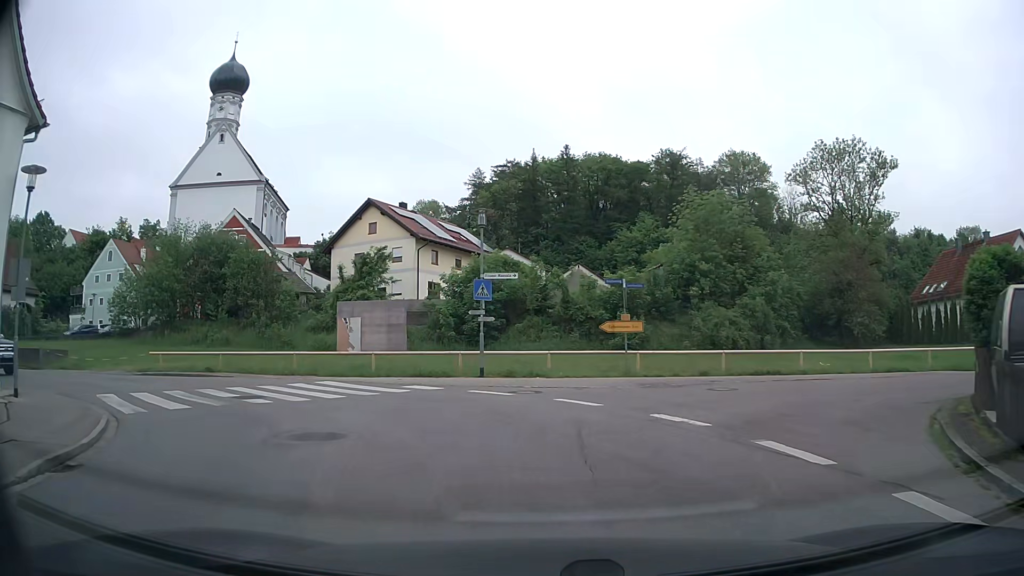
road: tertiary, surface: asphalt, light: Day
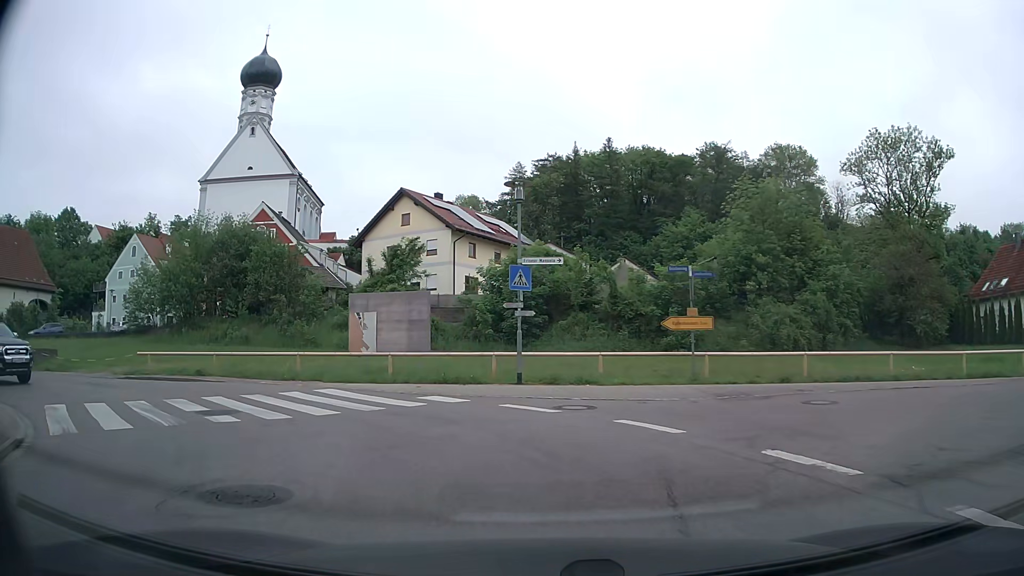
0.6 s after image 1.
(-0.1, +3.5) m; -4°
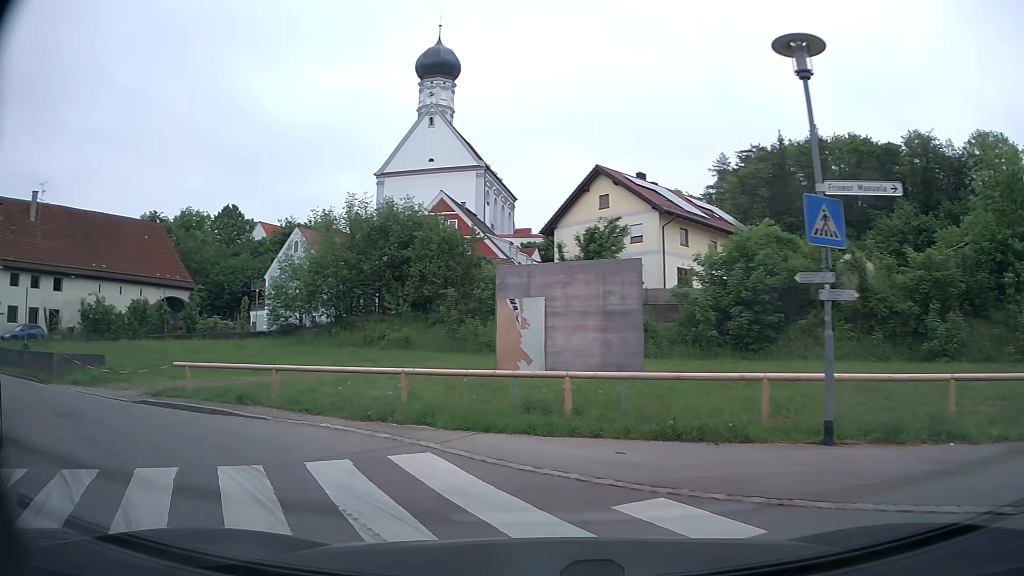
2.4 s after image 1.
(-0.9, +8.4) m; -17°
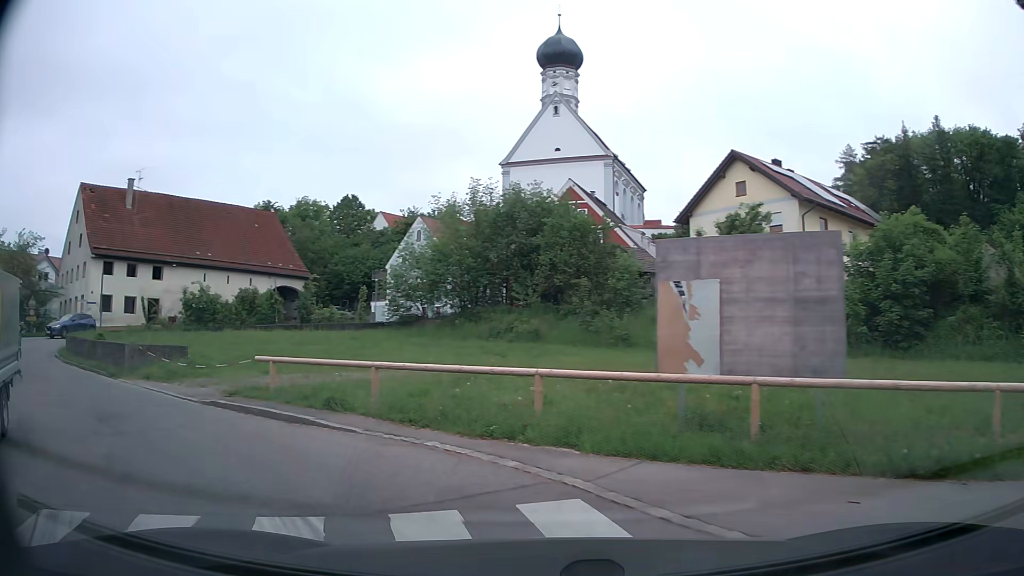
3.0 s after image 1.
(-0.2, +2.4) m; -9°
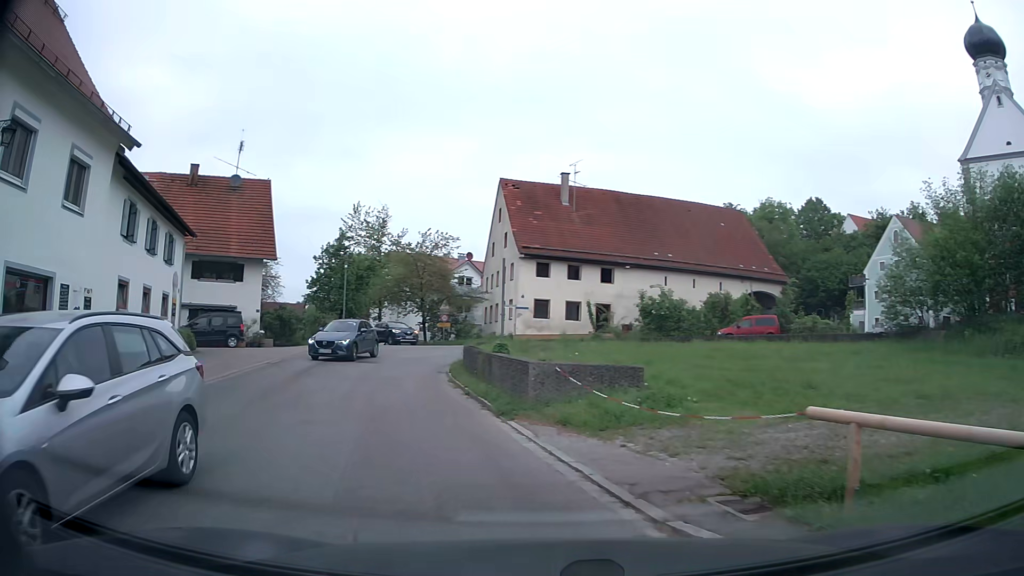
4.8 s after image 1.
(-2.8, +7.0) m; -41°
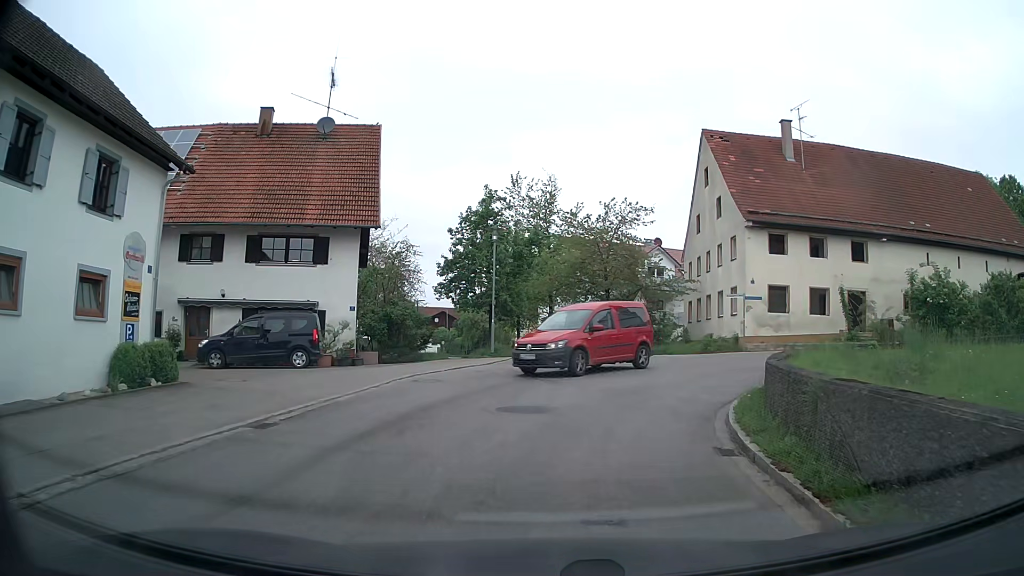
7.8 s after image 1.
(-2.9, +14.2) m; -14°
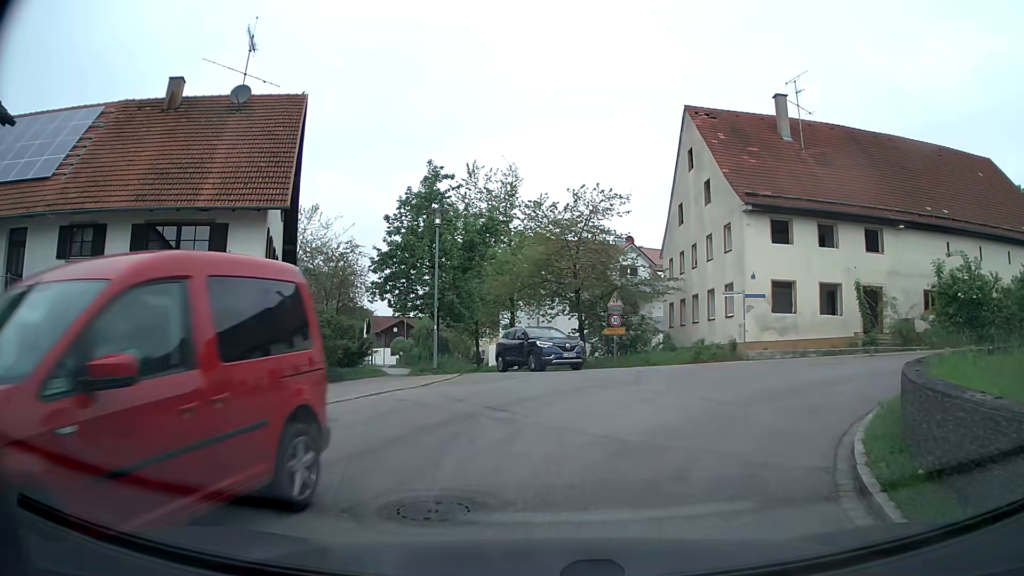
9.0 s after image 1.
(+0.1, +5.7) m; +2°
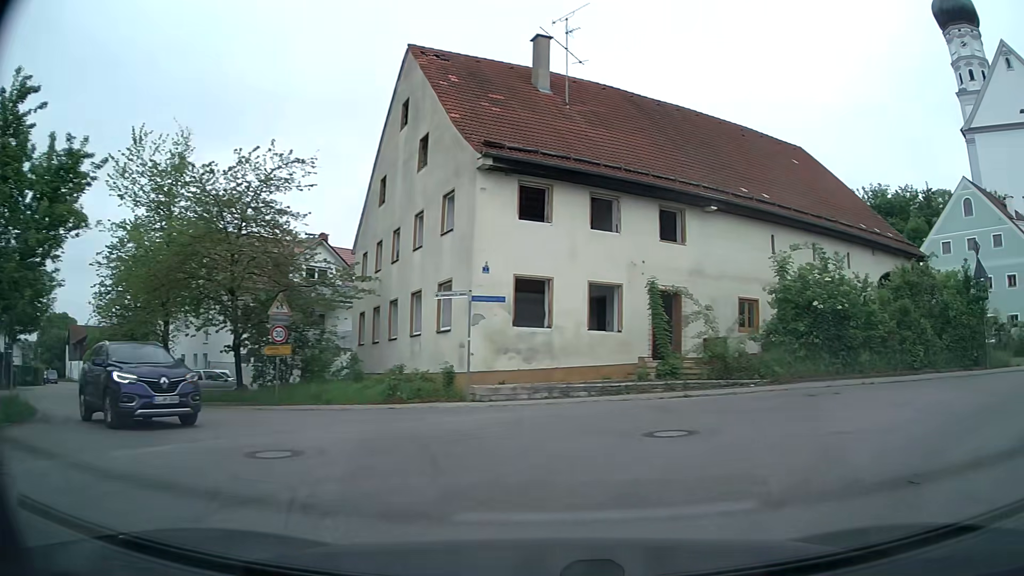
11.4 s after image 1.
(+1.7, +10.2) m; +25°
(+4, +9) (+13, +13) (+23, +15) (+33, +16) (+43, +17) (+53, +17) (+62, +19) (+72, +21) (+81, +25) (+89, +31) m
